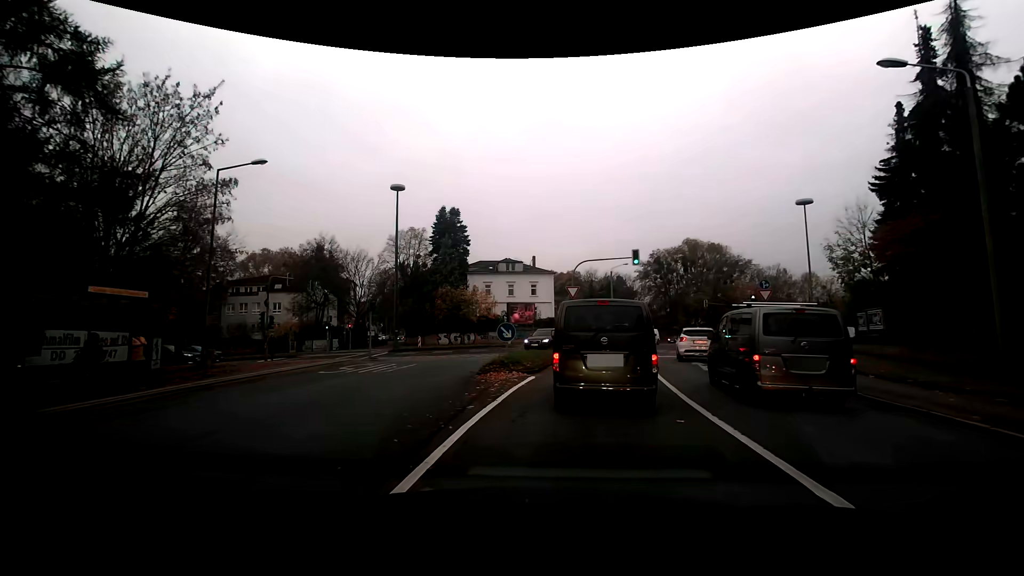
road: tertiary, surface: asphalt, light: Day
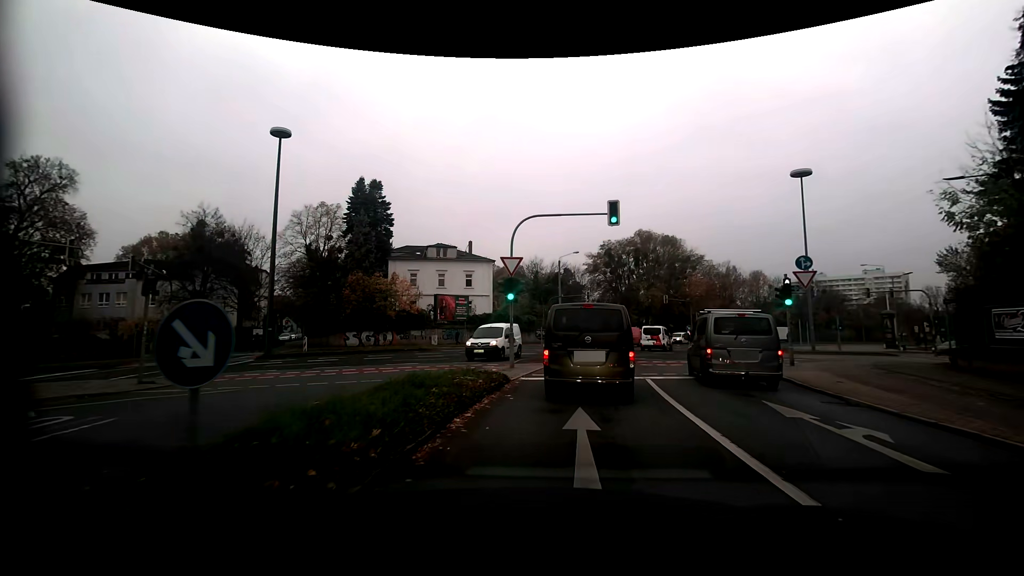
(+0.7, +12.5) m; +6°
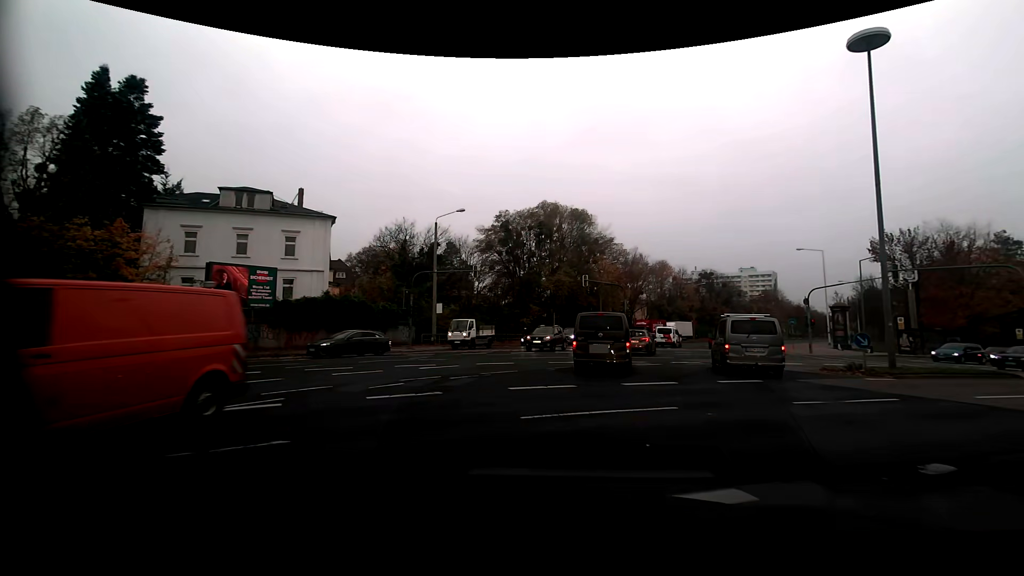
(+2.1, +21.9) m; +11°
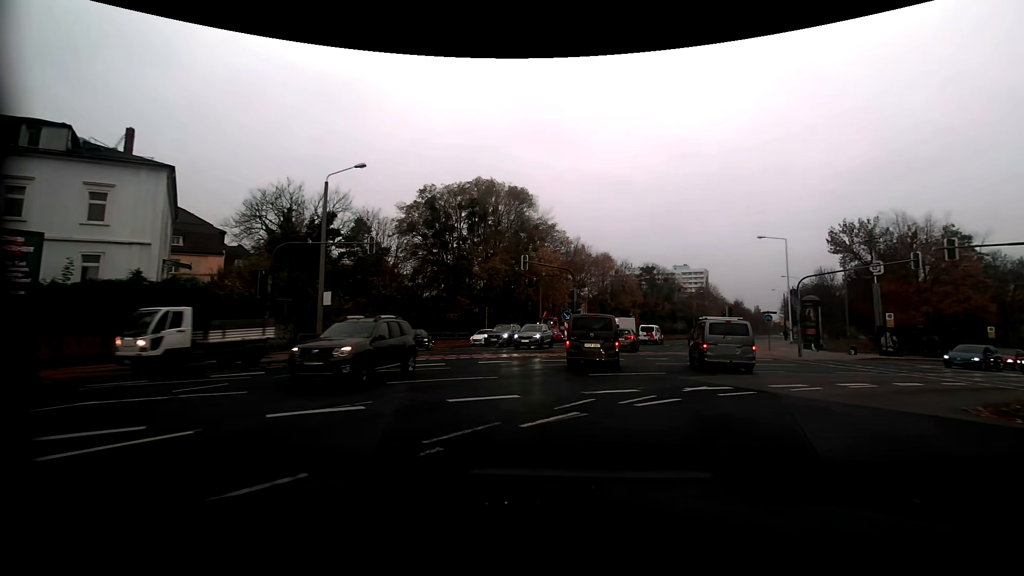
(+0.8, +11.1) m; +7°
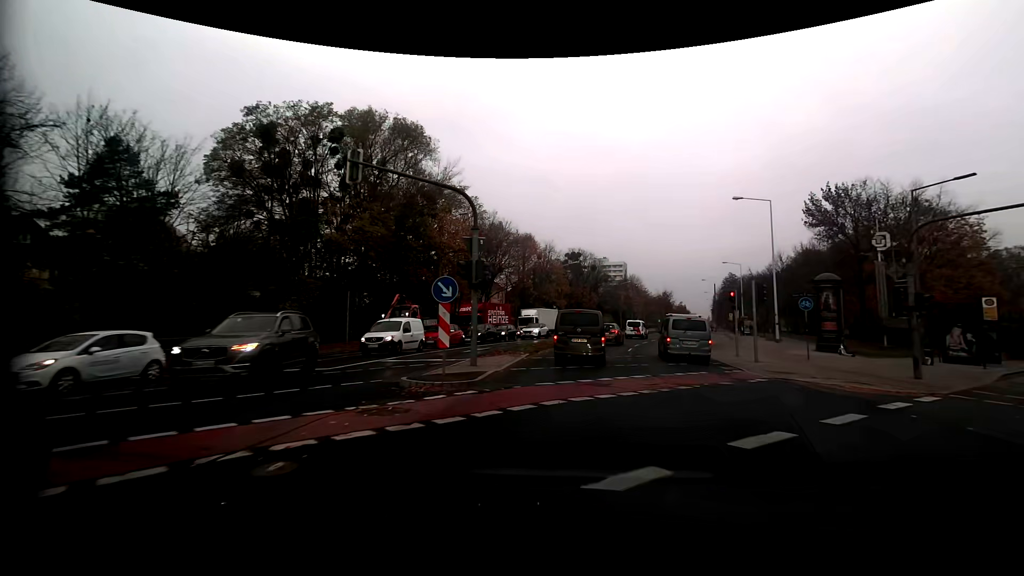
(+1.8, +19.5) m; +10°
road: secondary
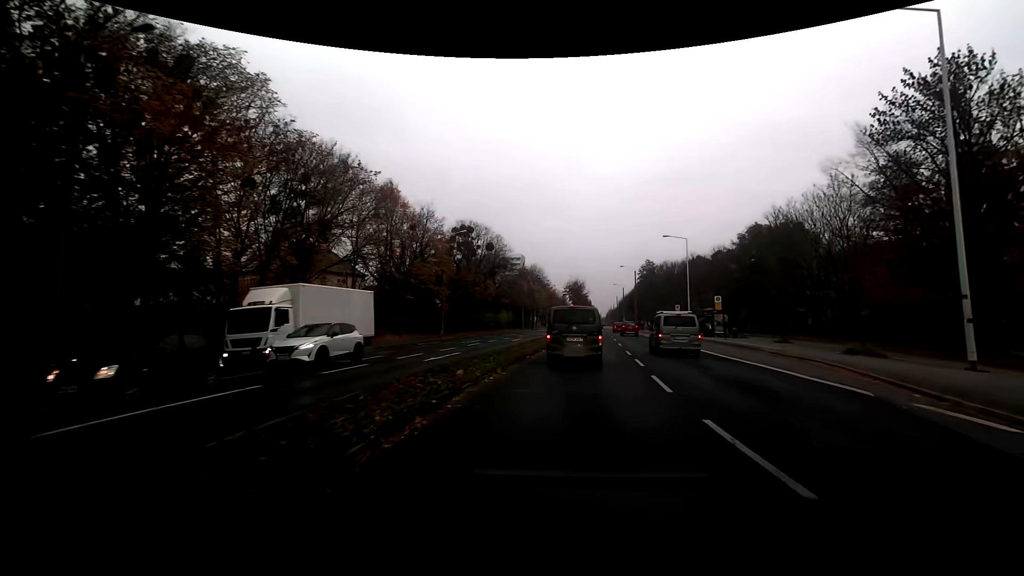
(+2.6, +29.1) m; +11°
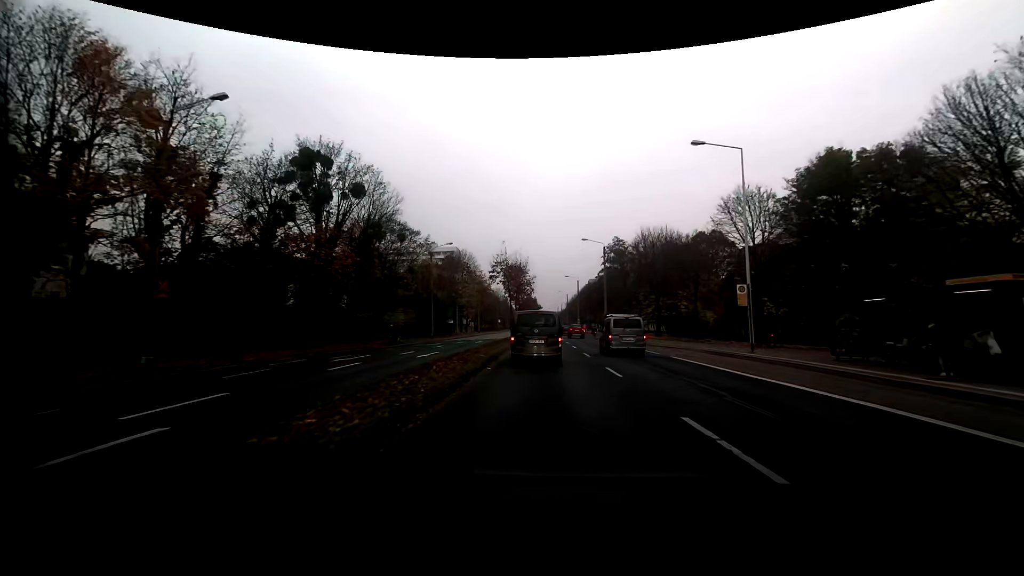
(+3.3, +35.6) m; +6°
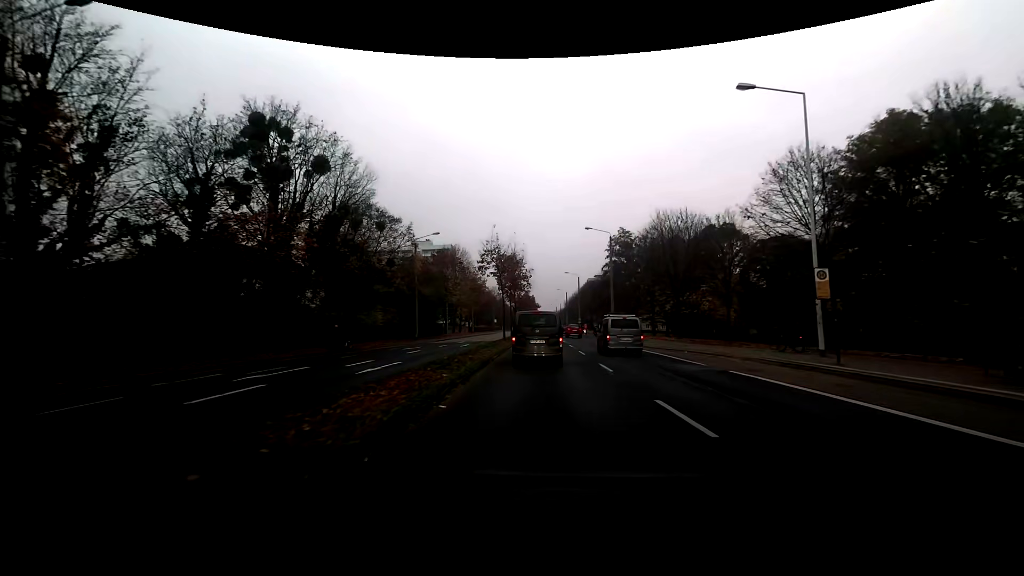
(0.0, +7.3) m; 0°
